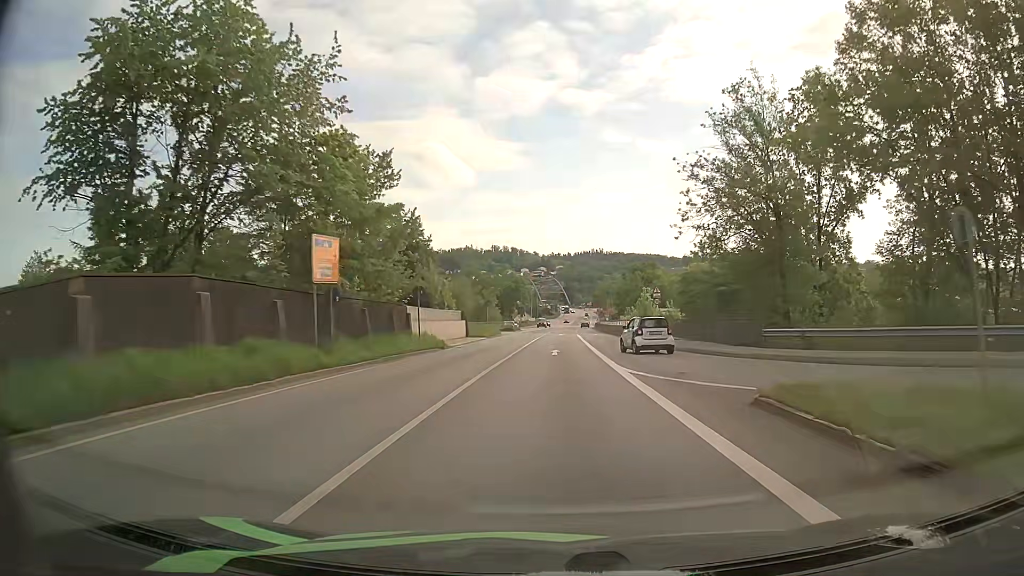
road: primary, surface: asphalt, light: Day
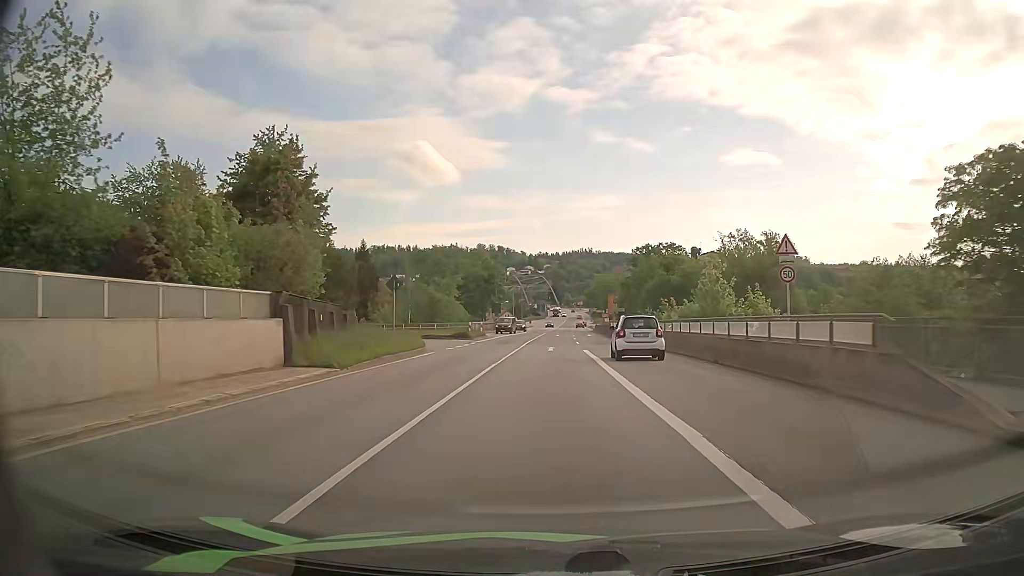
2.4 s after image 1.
(+0.3, +34.3) m; 0°
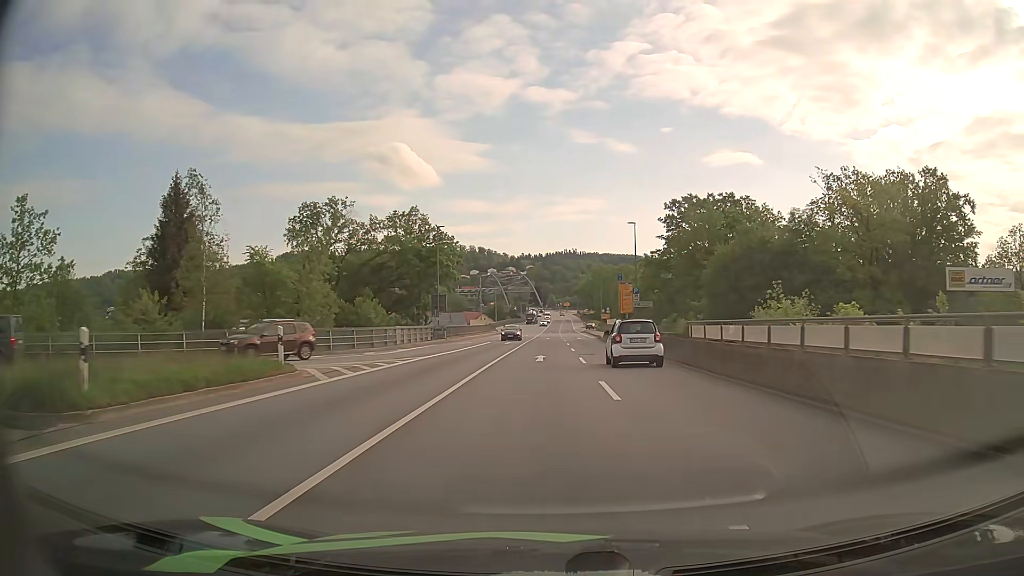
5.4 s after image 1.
(+1.2, +42.0) m; +2°
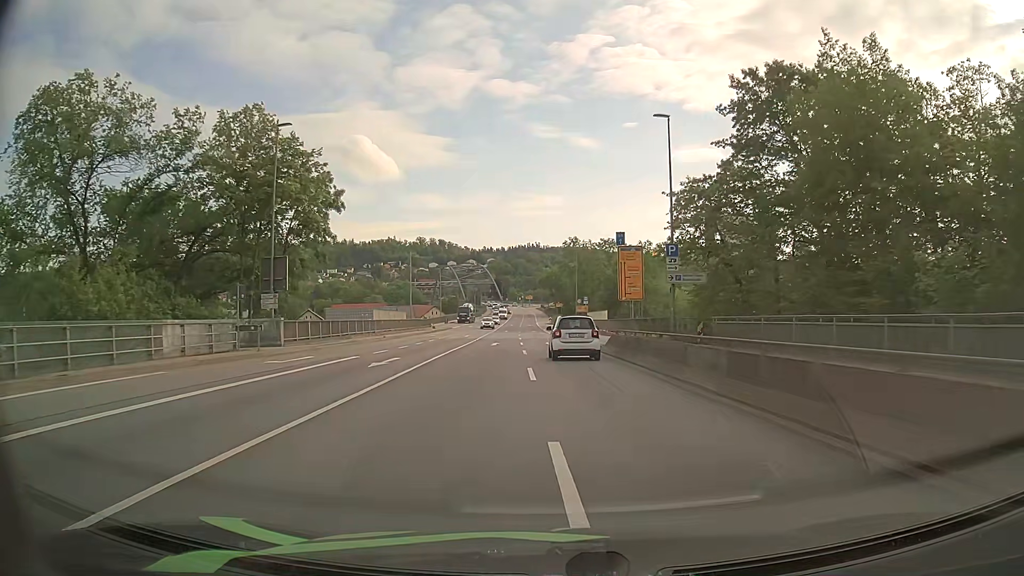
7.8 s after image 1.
(+0.7, +32.6) m; +3°
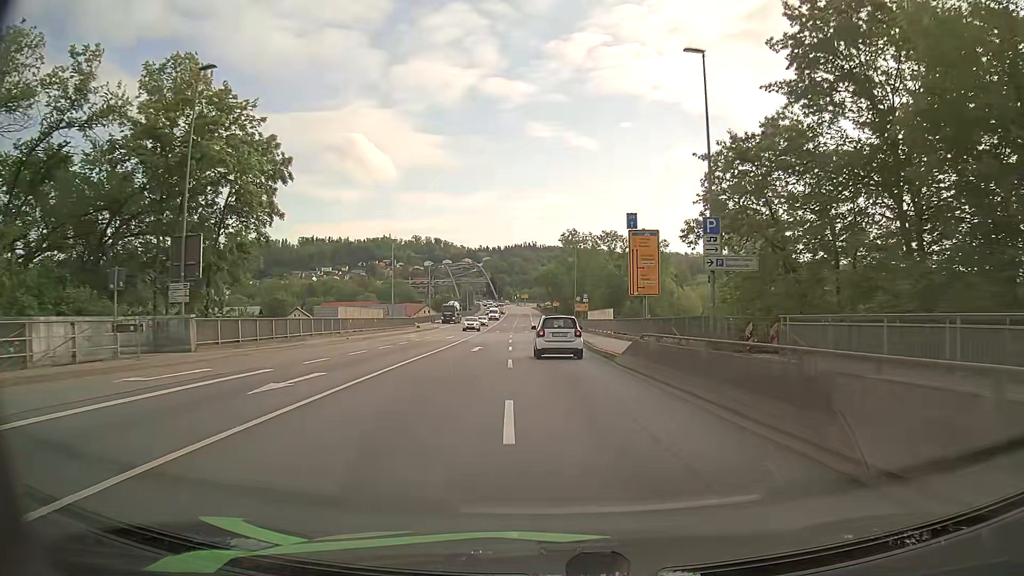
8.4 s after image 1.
(+0.1, +8.1) m; +1°
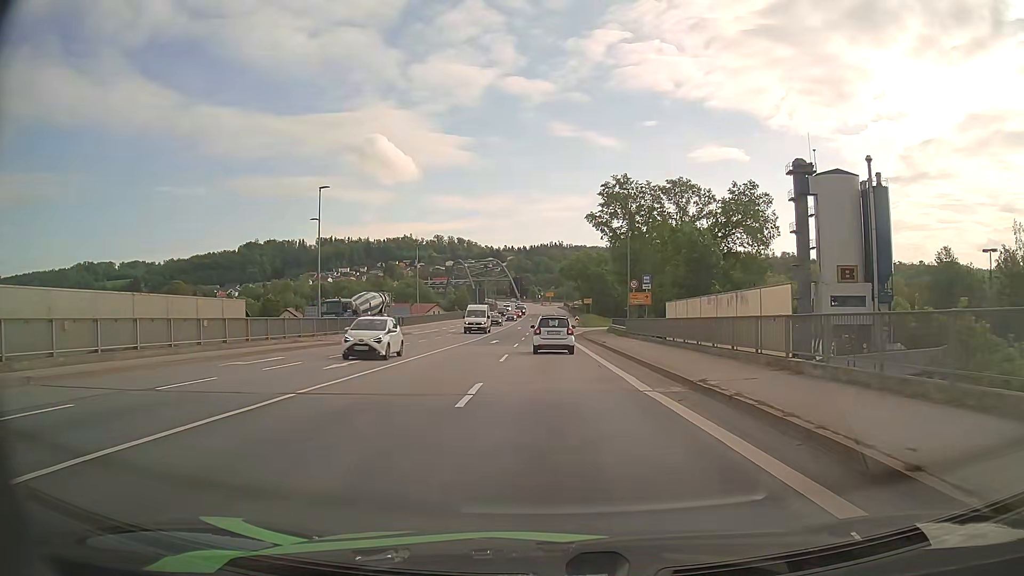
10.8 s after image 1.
(-0.6, +32.4) m; -2°
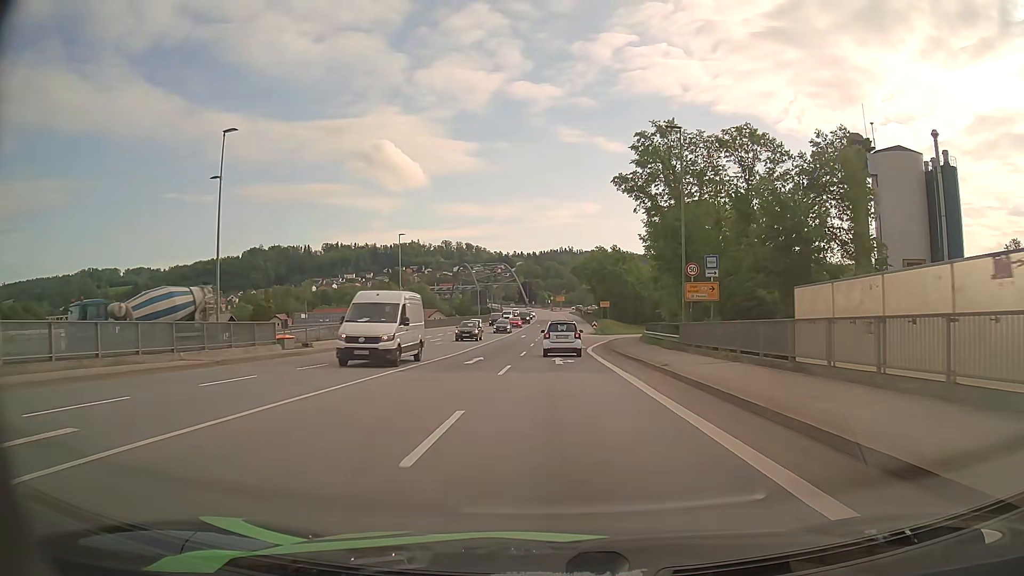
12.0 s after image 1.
(-0.1, +16.3) m; -1°
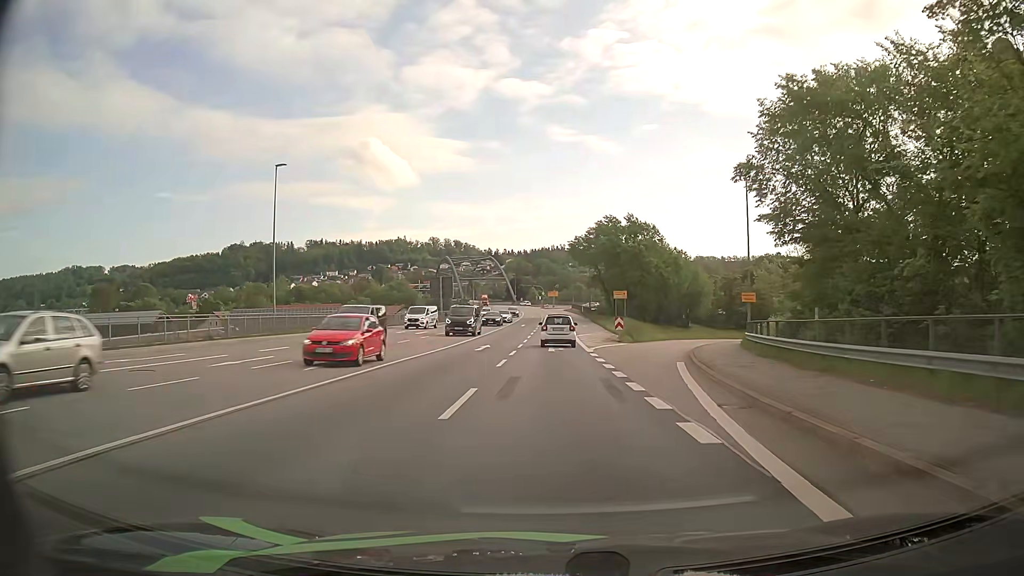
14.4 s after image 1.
(+0.1, +33.4) m; +1°
(0, +10) (0, +20) (0, +30) (+1, +40) (+1, +50) (+1, +60) (+1, +70) (+1, +80) (+1, +90) (+1, +100) m
